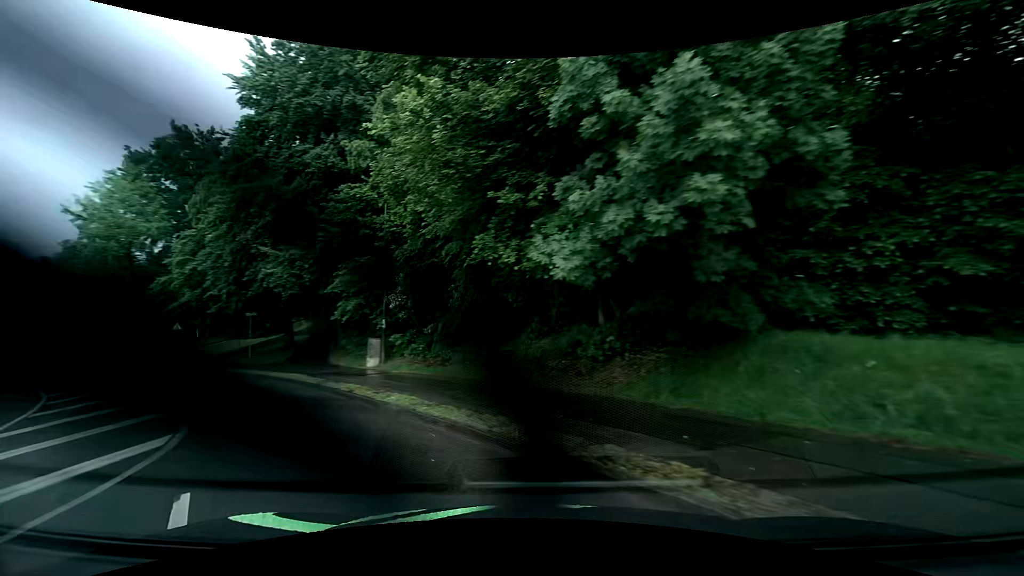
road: unclassified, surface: asphalt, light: Day
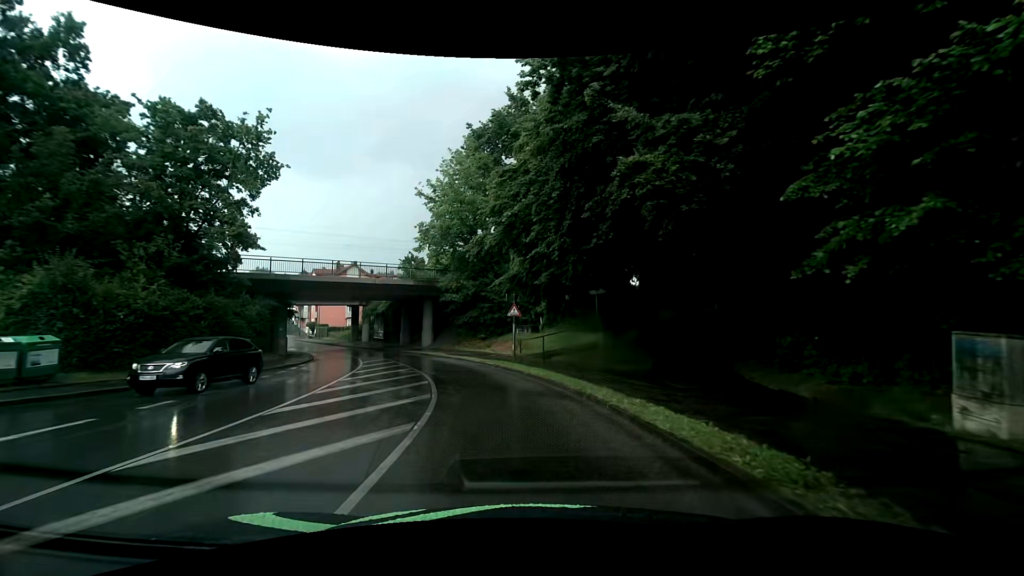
(-6.7, +13.5) m; -38°
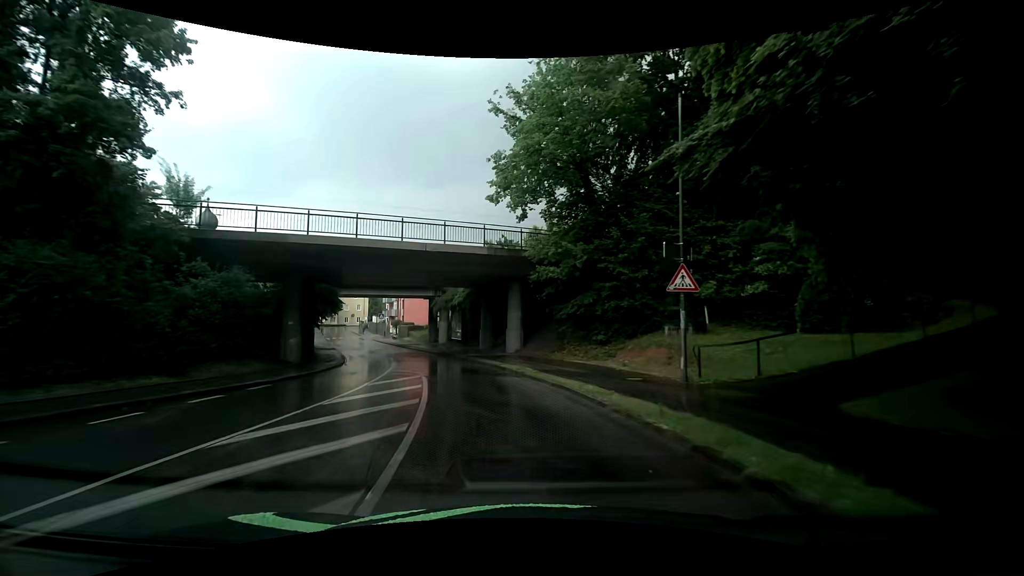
(-2.0, +16.6) m; -12°
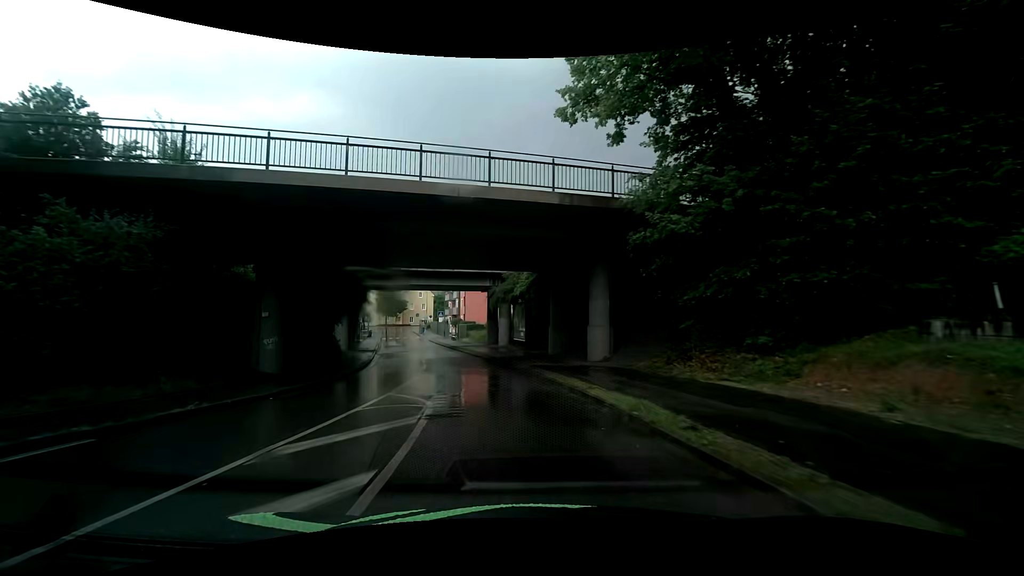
(-0.8, +10.1) m; -8°
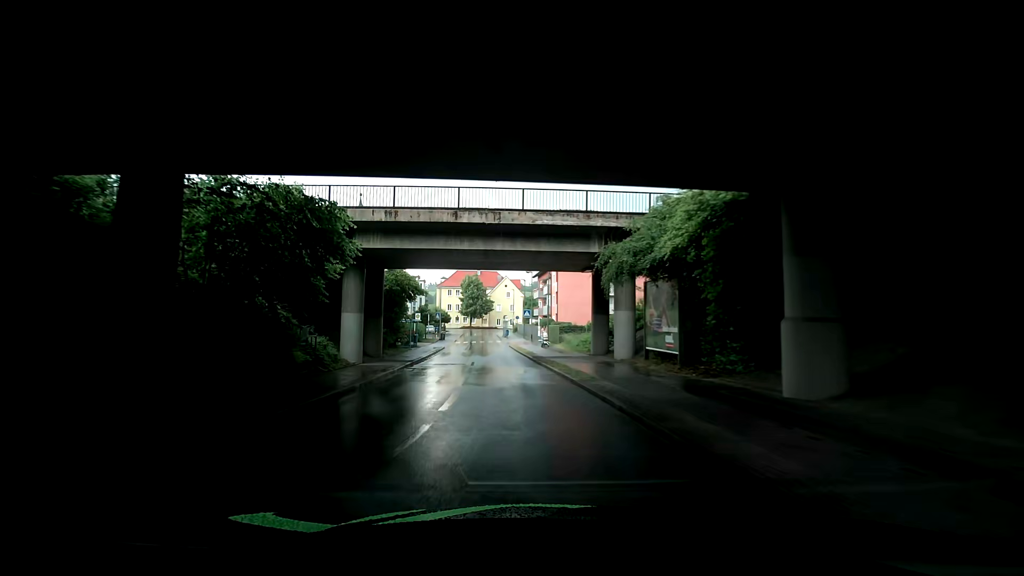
(-1.9, +16.6) m; -10°
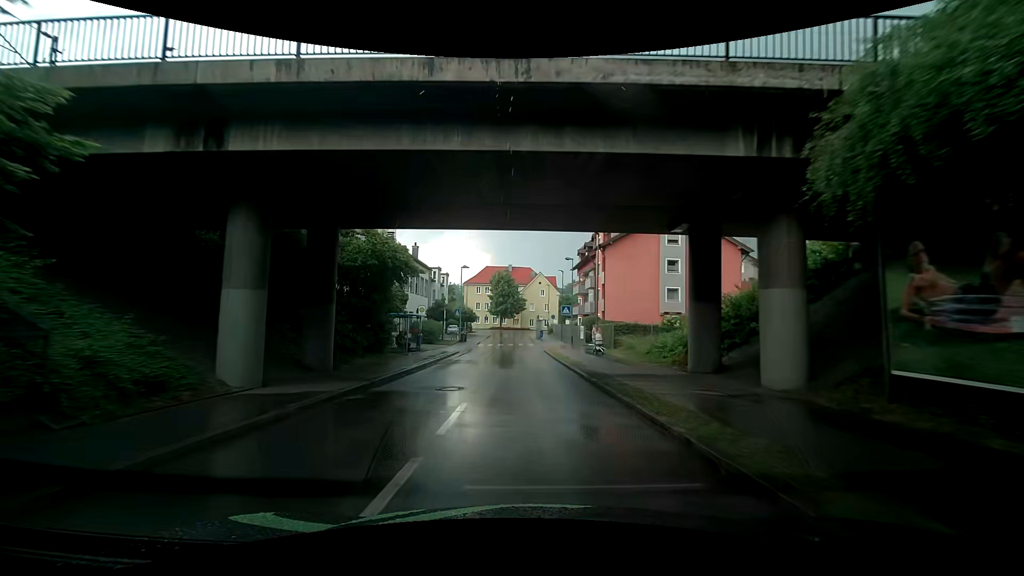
(-0.5, +11.5) m; -5°
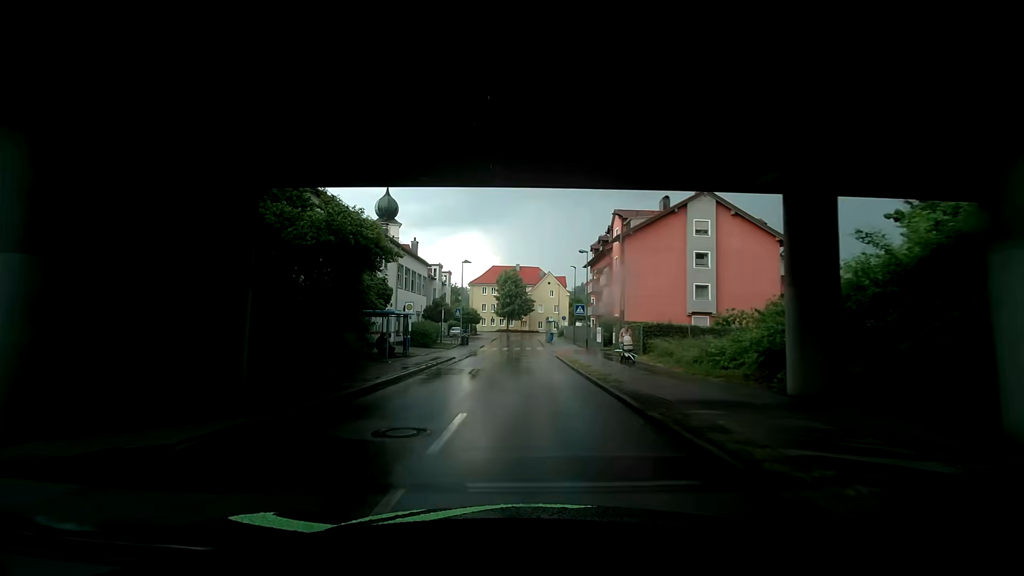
(-0.1, +5.6) m; -3°
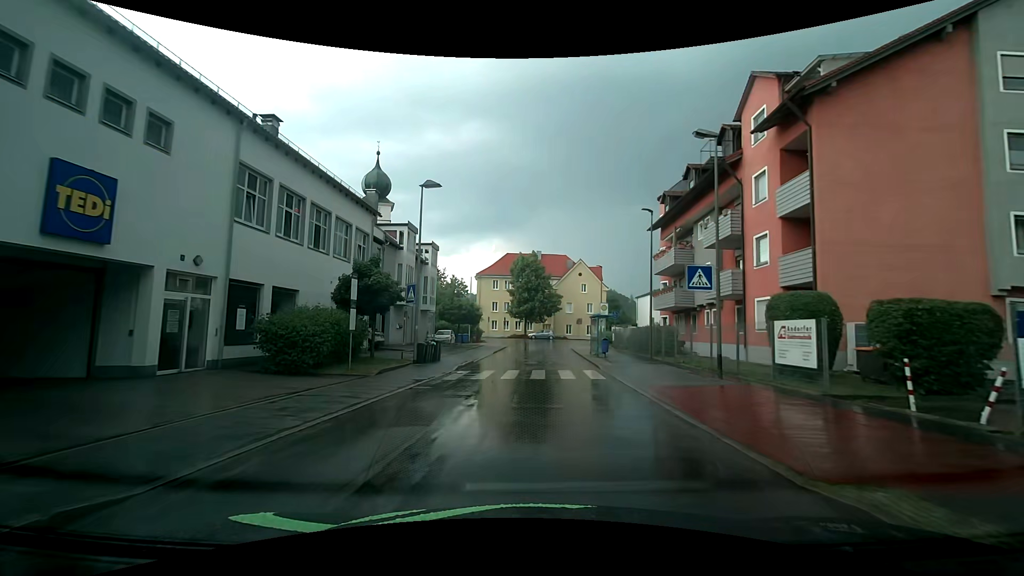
(+0.3, +25.7) m; -1°
(0, +10) (+1, +20) (+1, +30) (+2, +40) (+2, +50) (+3, +60) (+3, +69) (-5, +75) (-15, +77) (-25, +76) m
